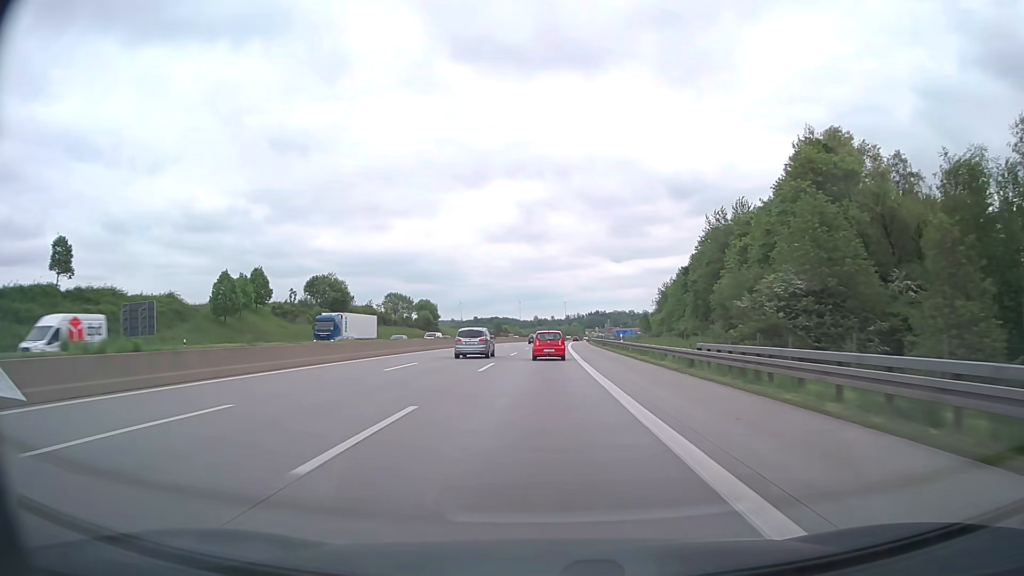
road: motorway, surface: asphalt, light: Day
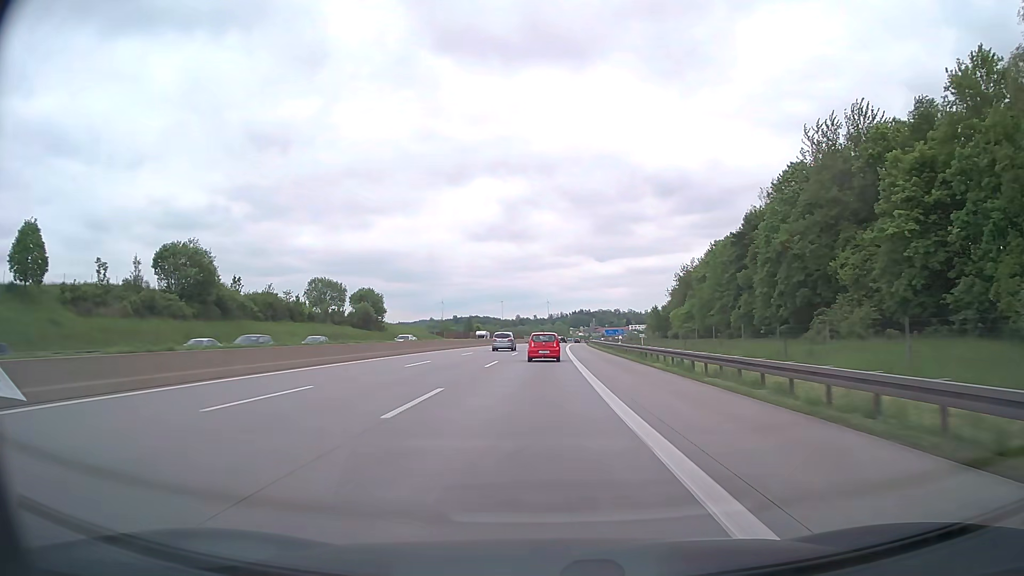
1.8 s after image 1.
(+0.6, +49.0) m; +1°
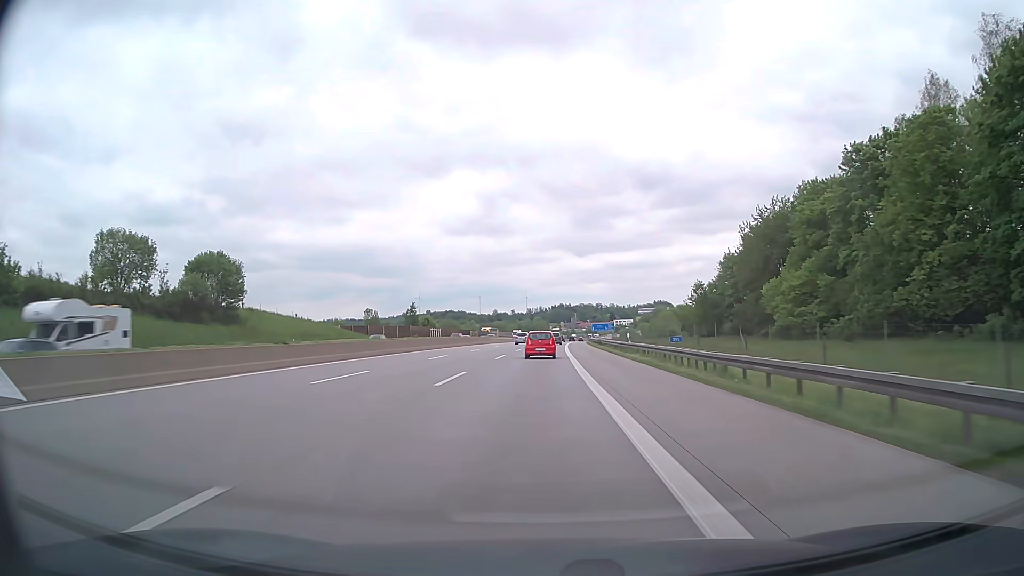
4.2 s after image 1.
(+1.1, +65.0) m; +2°
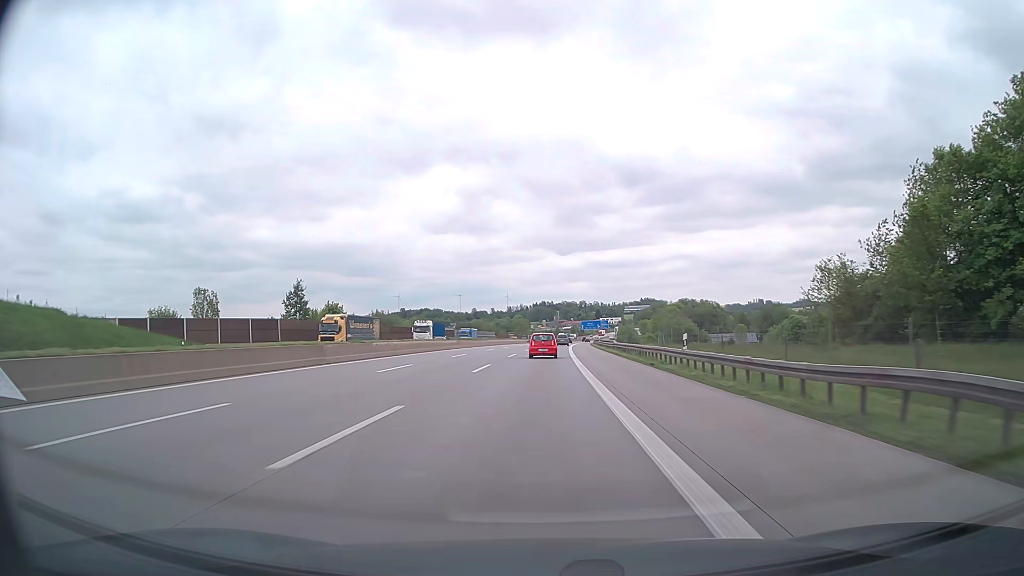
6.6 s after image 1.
(+0.8, +64.7) m; +2°
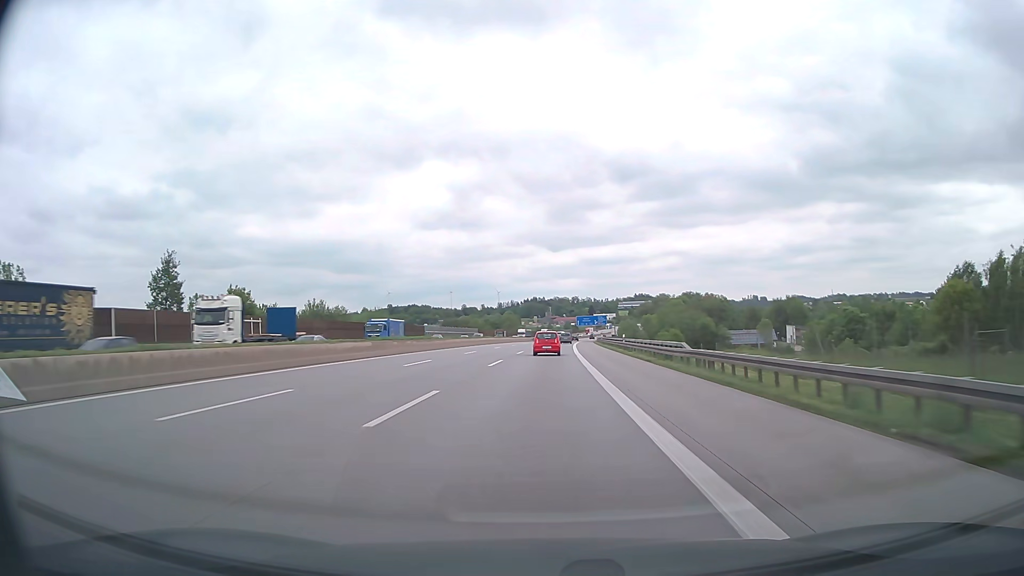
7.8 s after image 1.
(+0.2, +32.6) m; +1°
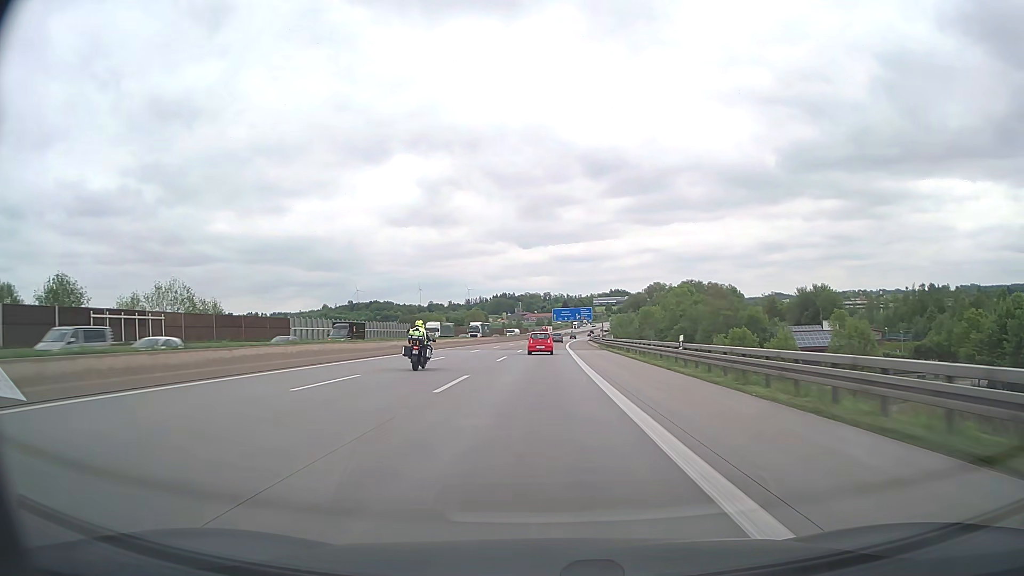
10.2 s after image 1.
(+1.3, +65.6) m; +2°
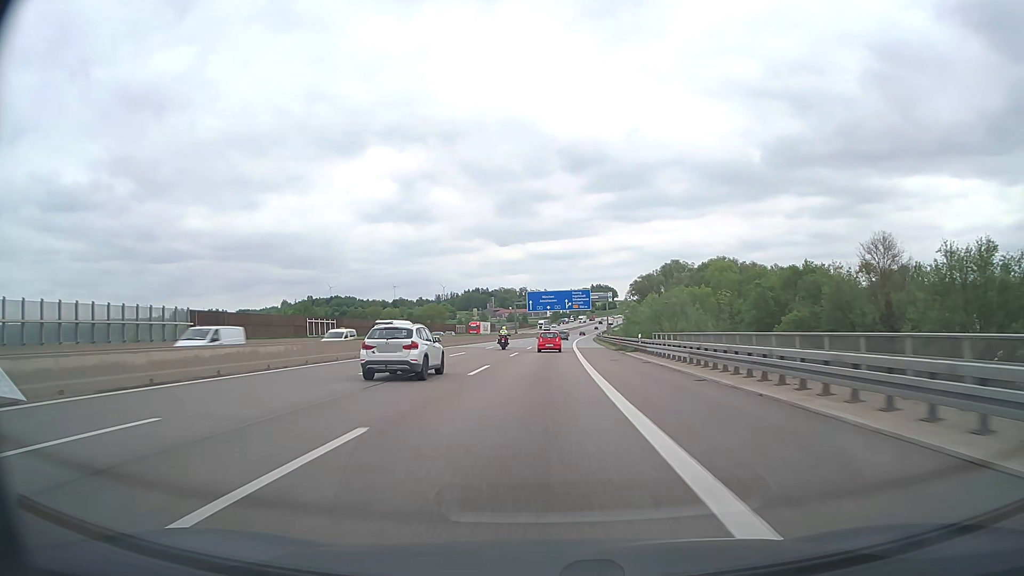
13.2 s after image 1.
(+1.7, +83.6) m; +2°
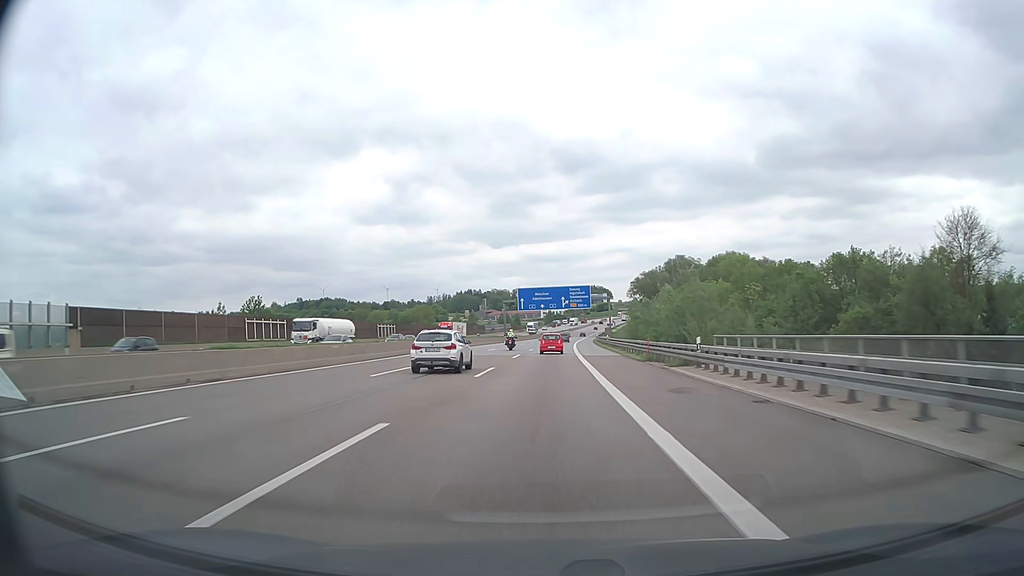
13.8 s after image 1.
(+0.1, +17.0) m; +1°
(0, +10) (0, +20) (0, +30) (0, +40) (+1, +50) (+1, +60) (+1, +70) (+2, +80) (+2, +90) (+3, +100) m
